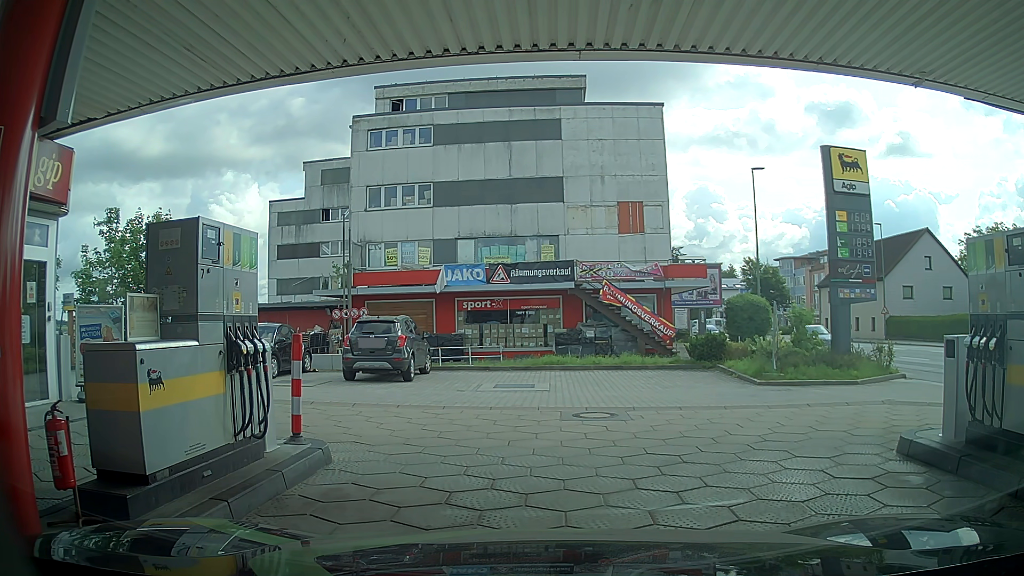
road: service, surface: paving_stones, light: Day
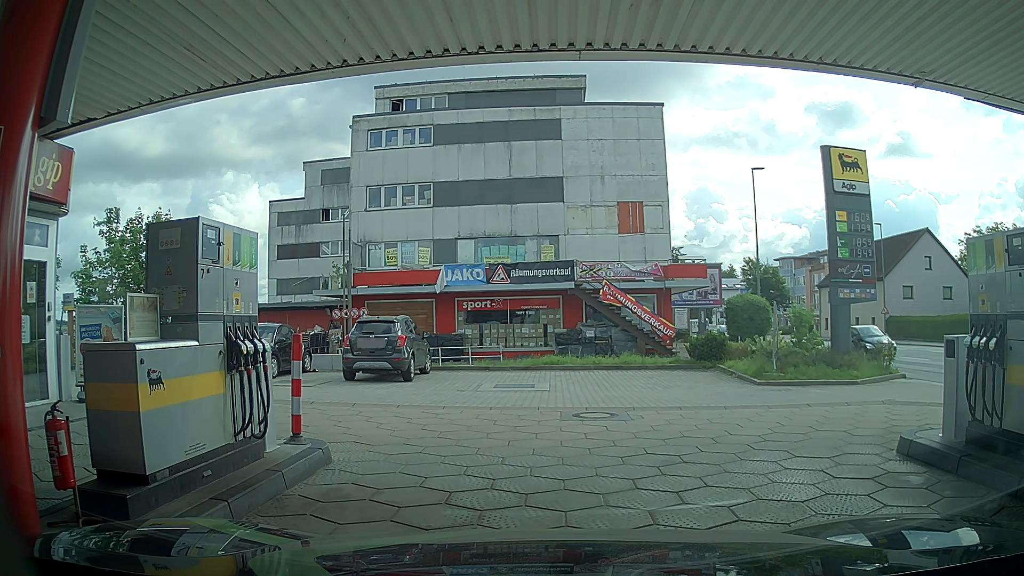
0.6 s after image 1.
(0.0, 0.0) m; 0°
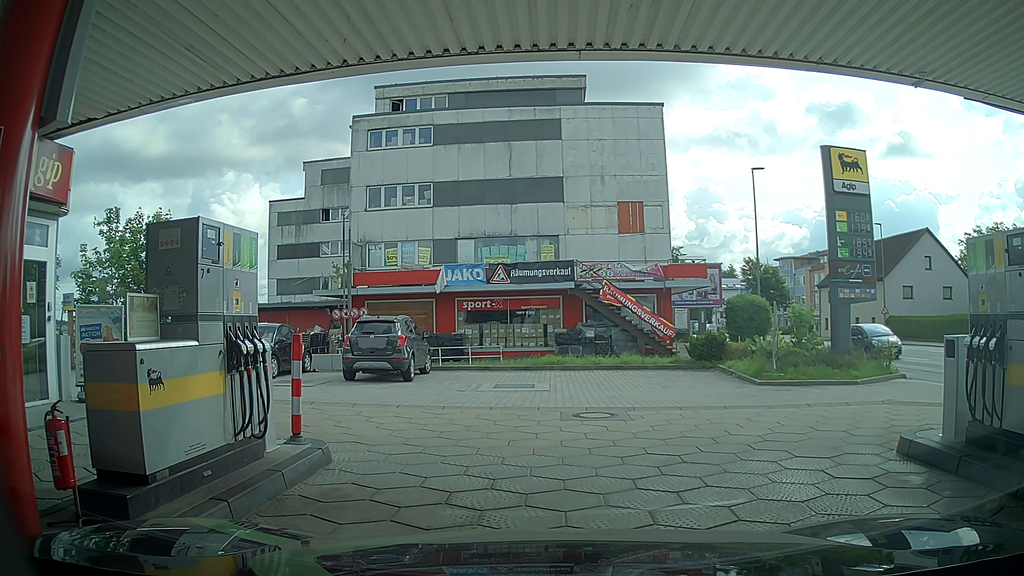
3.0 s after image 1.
(0.0, 0.0) m; 0°
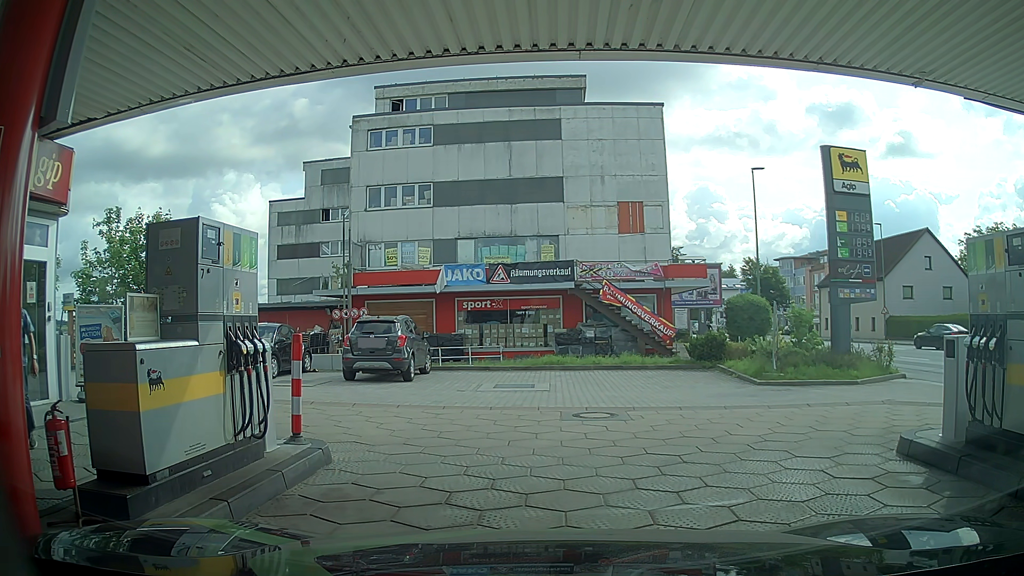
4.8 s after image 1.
(0.0, 0.0) m; 0°
